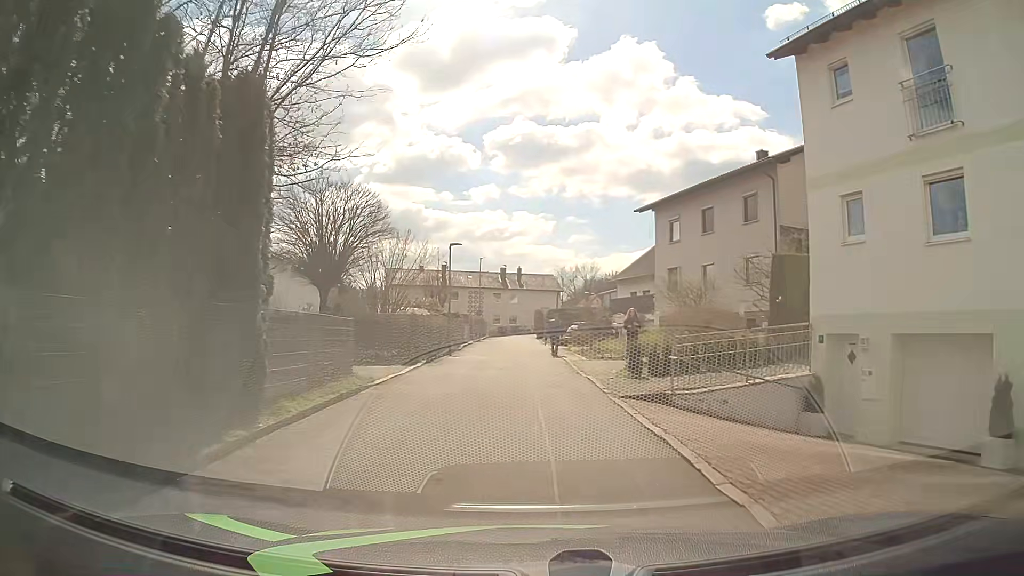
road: residential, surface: asphalt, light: Day
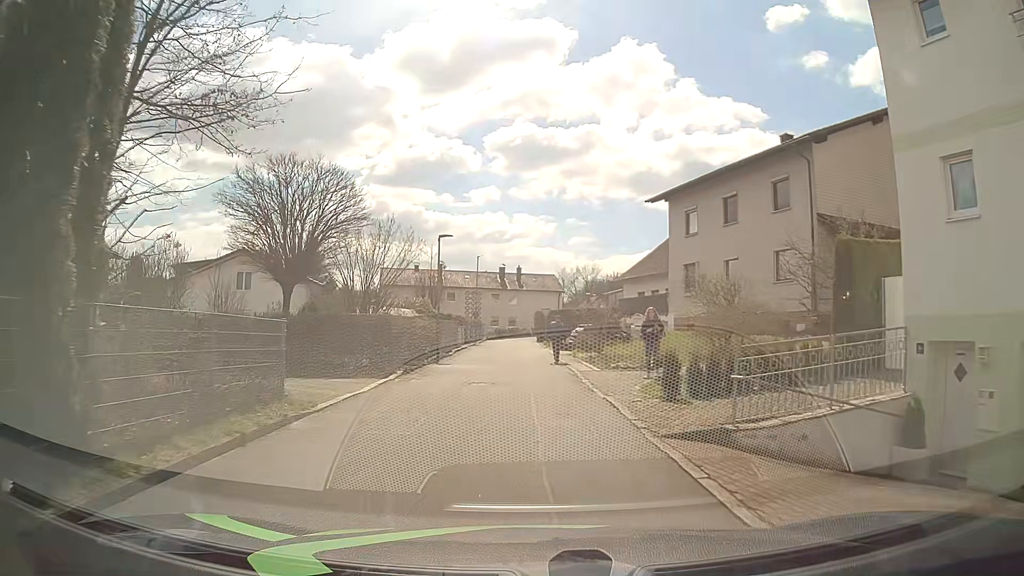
(0.0, +3.8) m; 0°
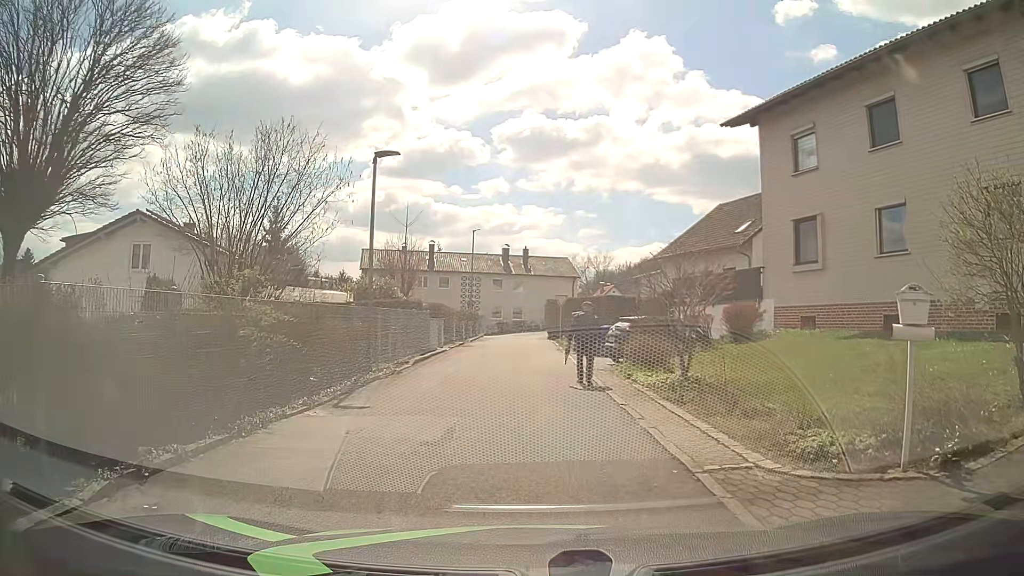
(-0.2, +12.7) m; -3°
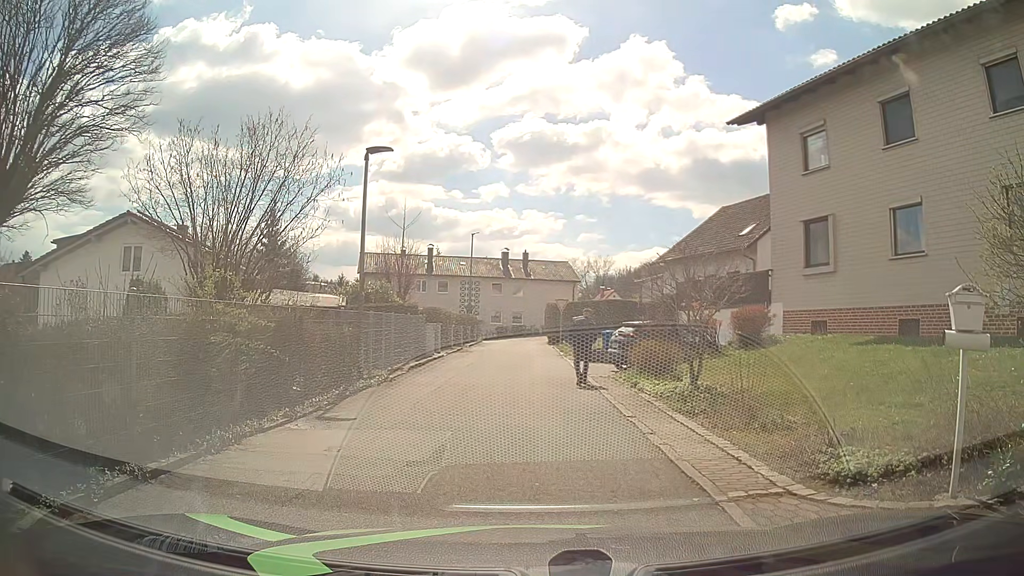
(0.0, +0.8) m; 0°
(0, +10) (0, +20) (0, +30) (+1, +40) (+1, +50) (-3, +58) (-13, +57) (-22, +54) (-31, +49) (-37, +41) m
